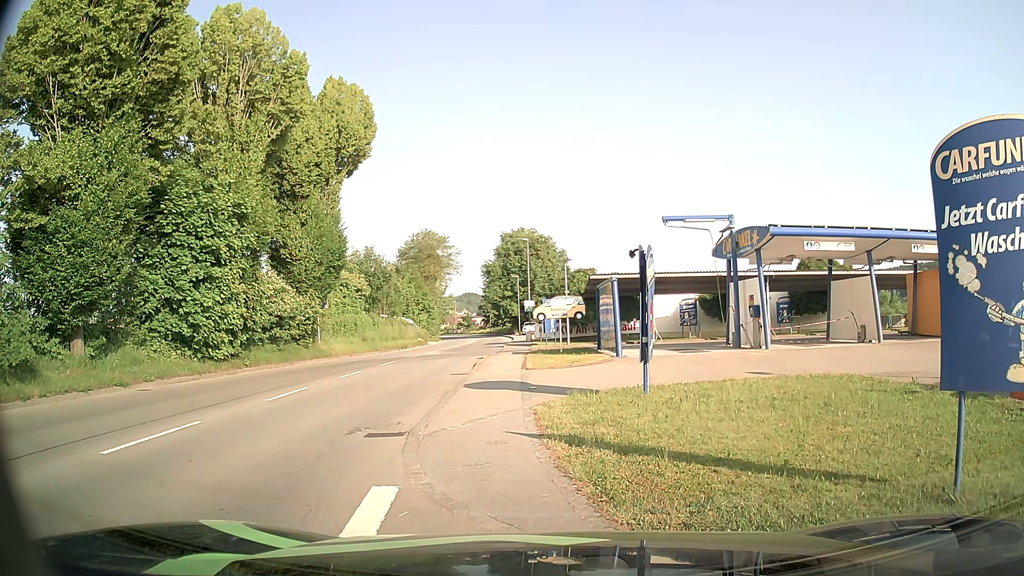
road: tertiary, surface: asphalt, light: Day
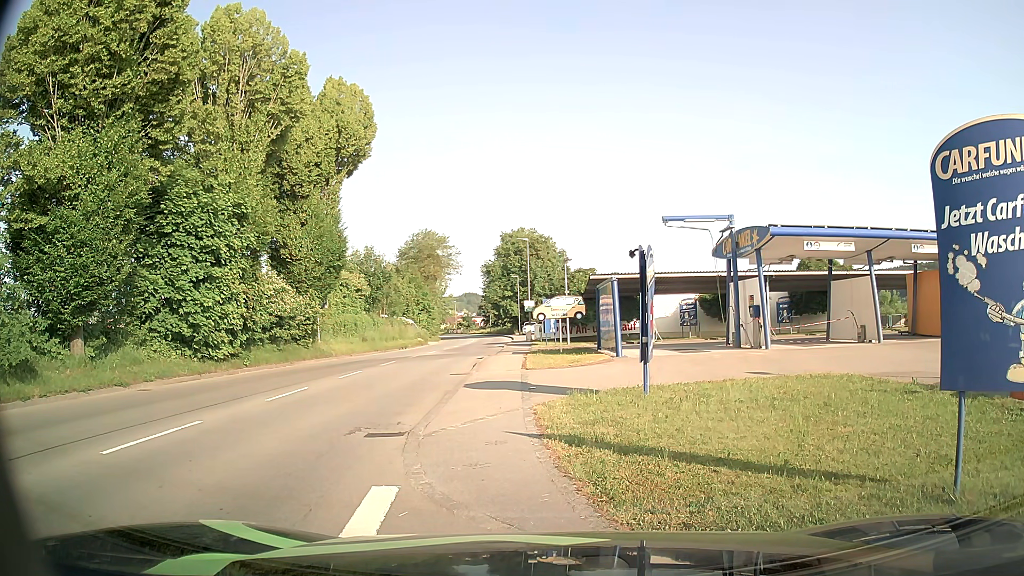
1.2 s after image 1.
(0.0, 0.0) m; 0°
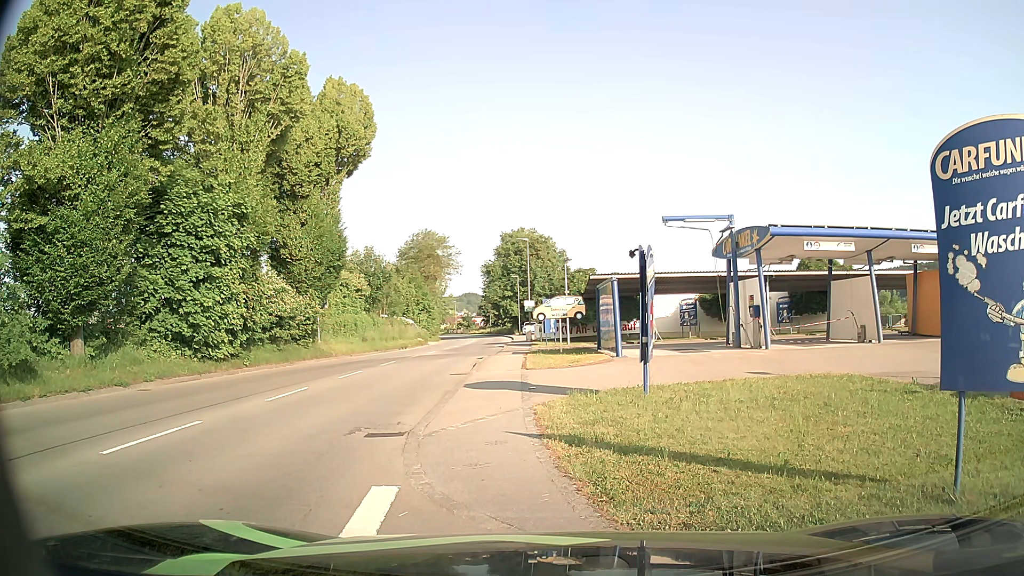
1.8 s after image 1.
(0.0, 0.0) m; 0°
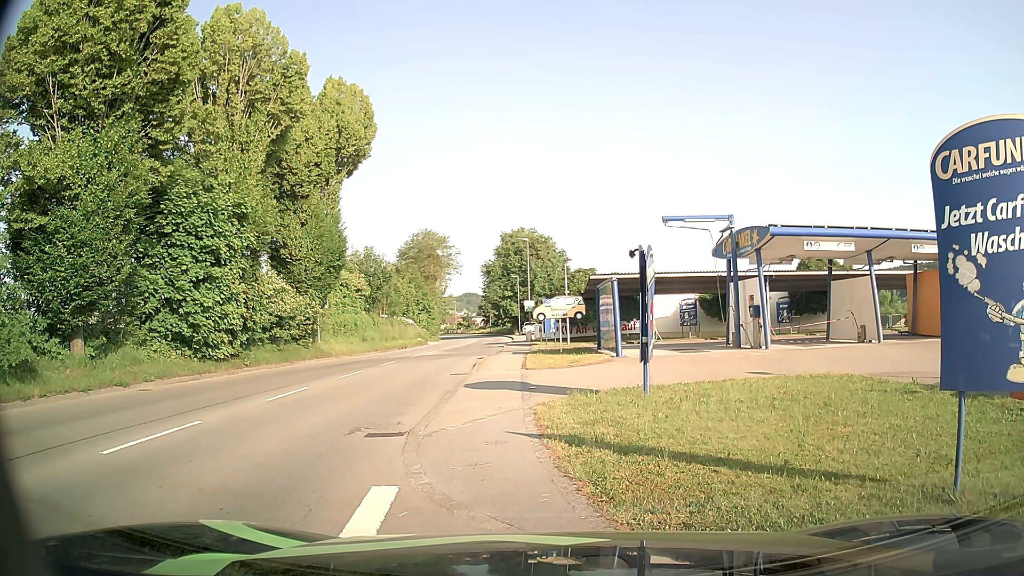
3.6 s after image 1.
(0.0, 0.0) m; 0°
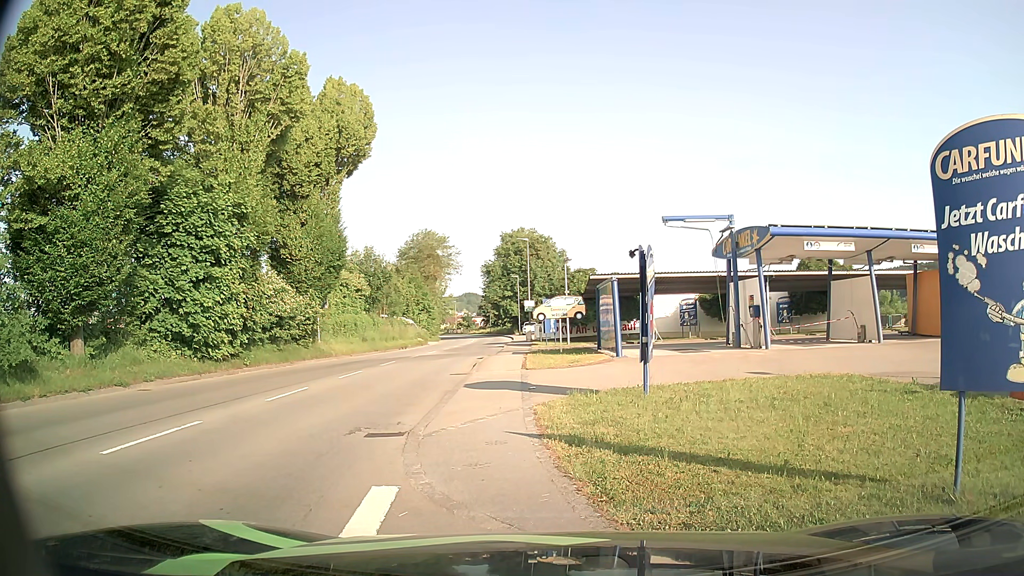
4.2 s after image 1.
(0.0, 0.0) m; 0°
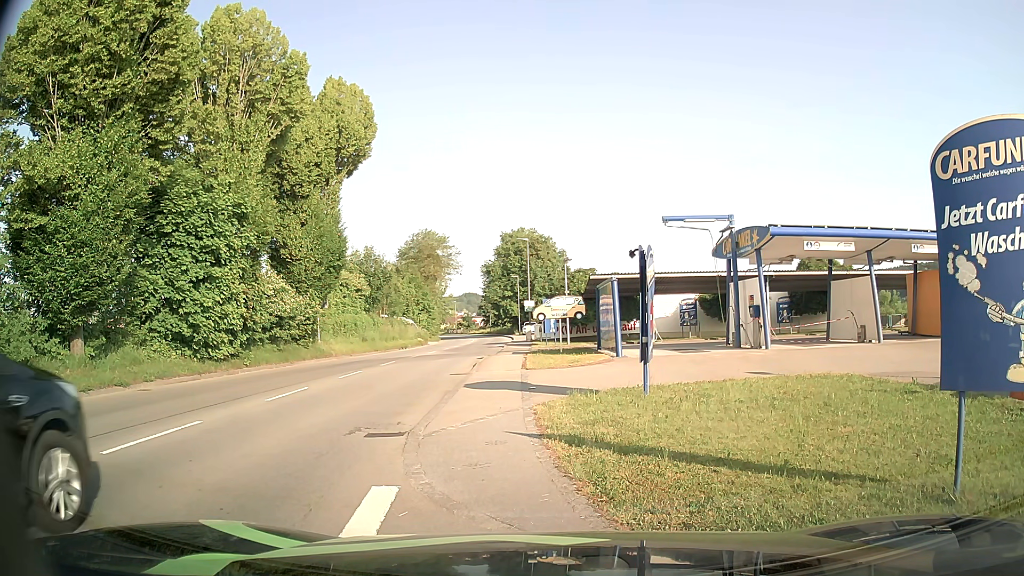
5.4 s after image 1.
(0.0, 0.0) m; 0°
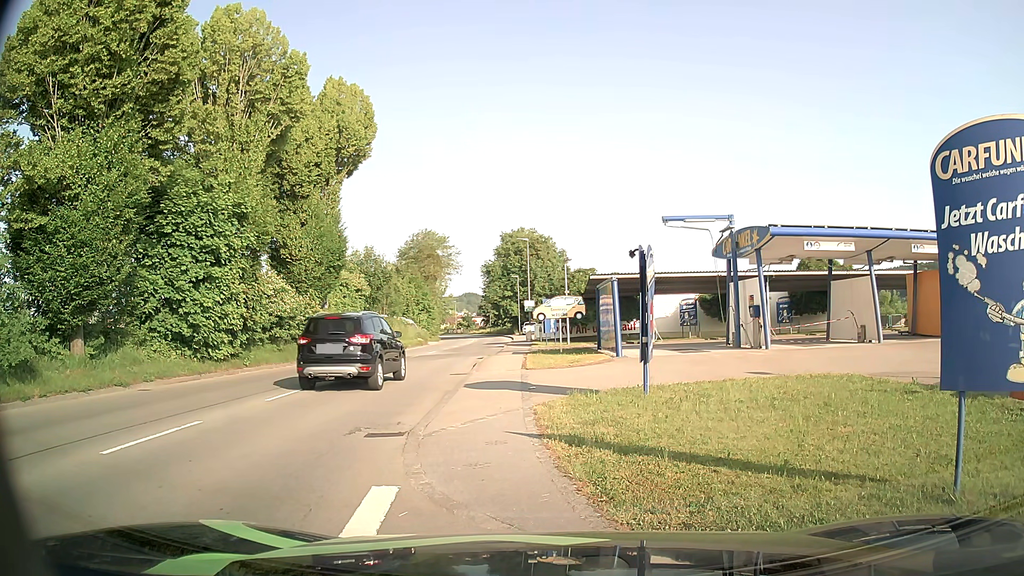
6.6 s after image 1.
(0.0, 0.0) m; 0°
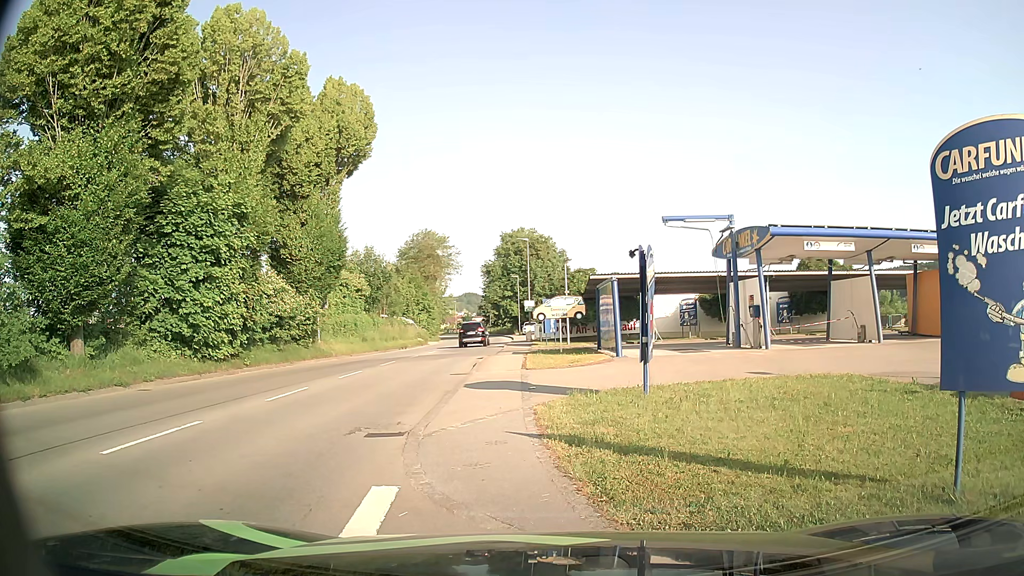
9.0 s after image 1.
(0.0, 0.0) m; 0°
(-3, +10) (-5, +19) (-6, +29) (-6, +39) (-7, +49) (-7, +59) (-8, +69) (-9, +79) (-11, +89) (-12, +99) m
